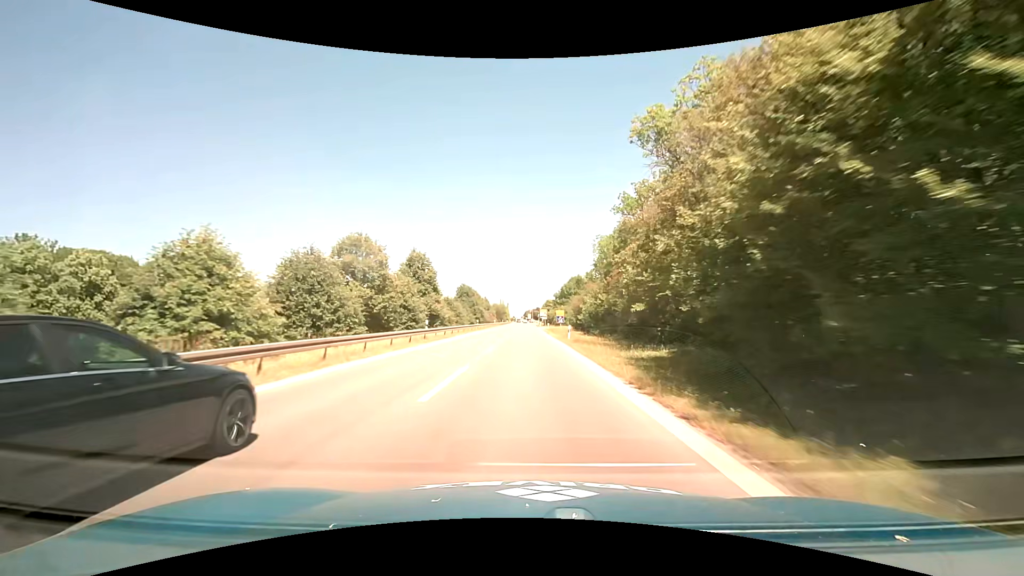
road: motorway_link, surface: asphalt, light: Day
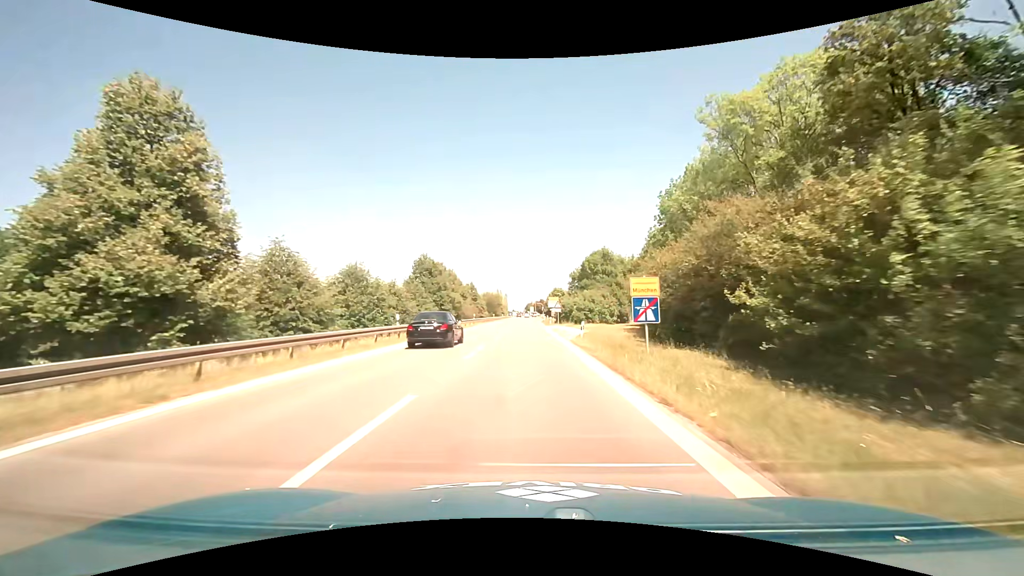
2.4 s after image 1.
(-0.1, +41.7) m; -1°
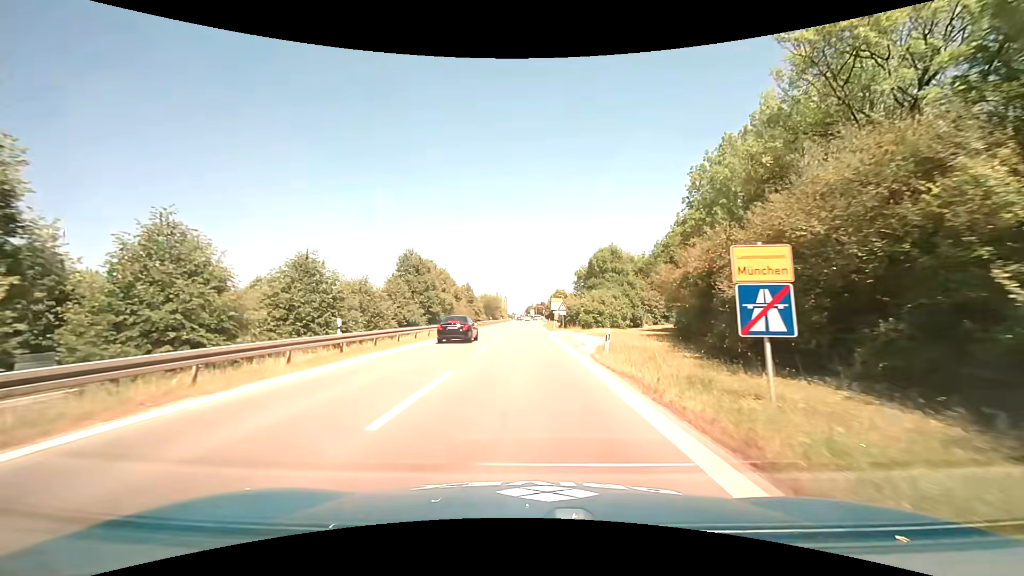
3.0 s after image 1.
(0.0, +8.0) m; +1°
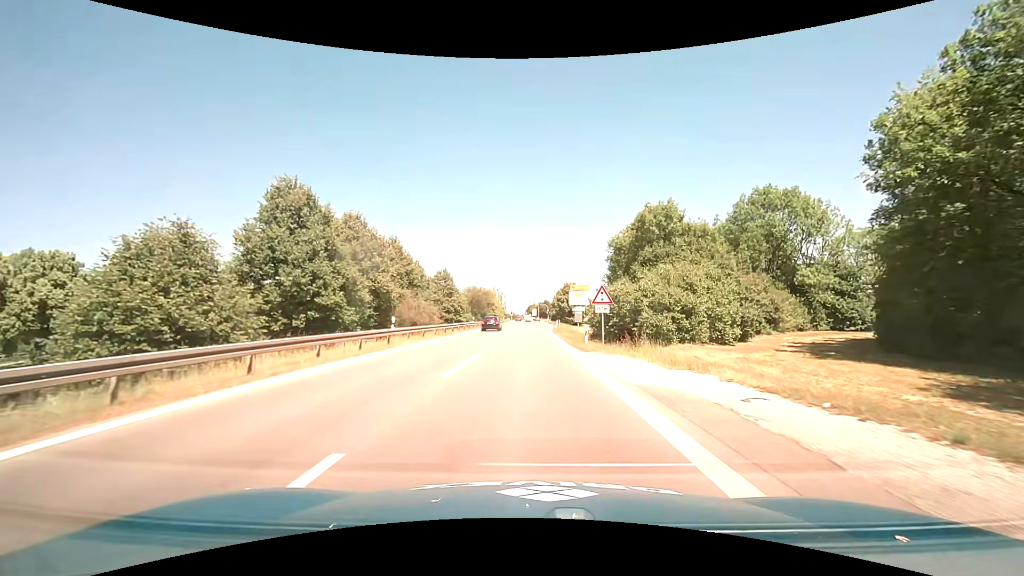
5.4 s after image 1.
(-0.2, +29.9) m; -1°
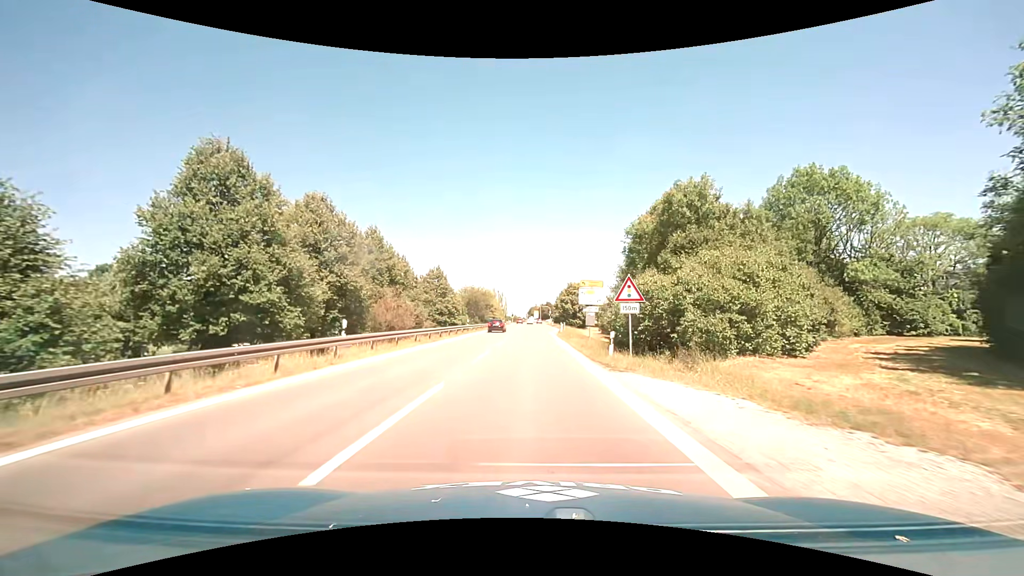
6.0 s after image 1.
(0.0, +6.8) m; 0°
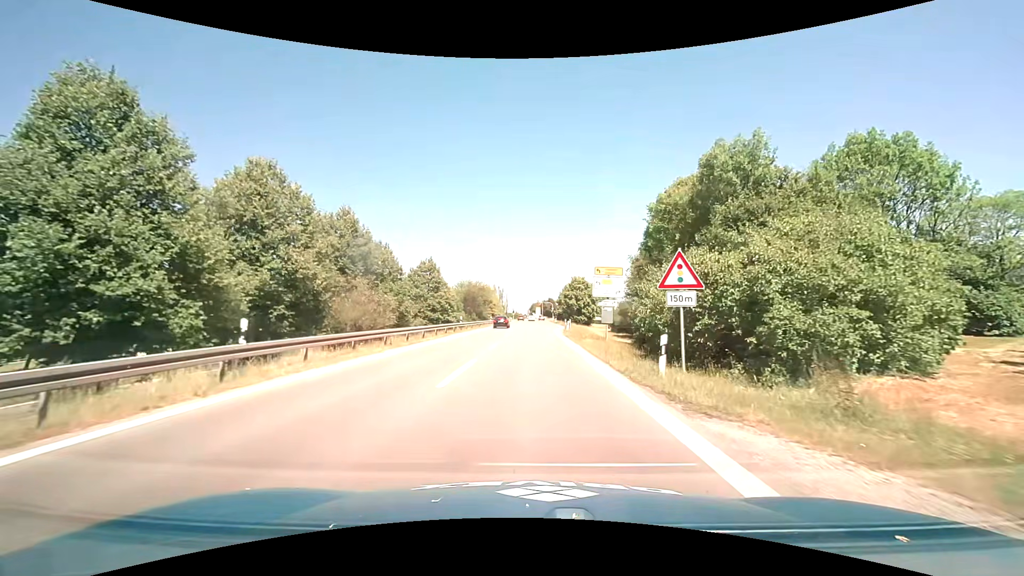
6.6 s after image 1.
(0.0, +6.5) m; 0°
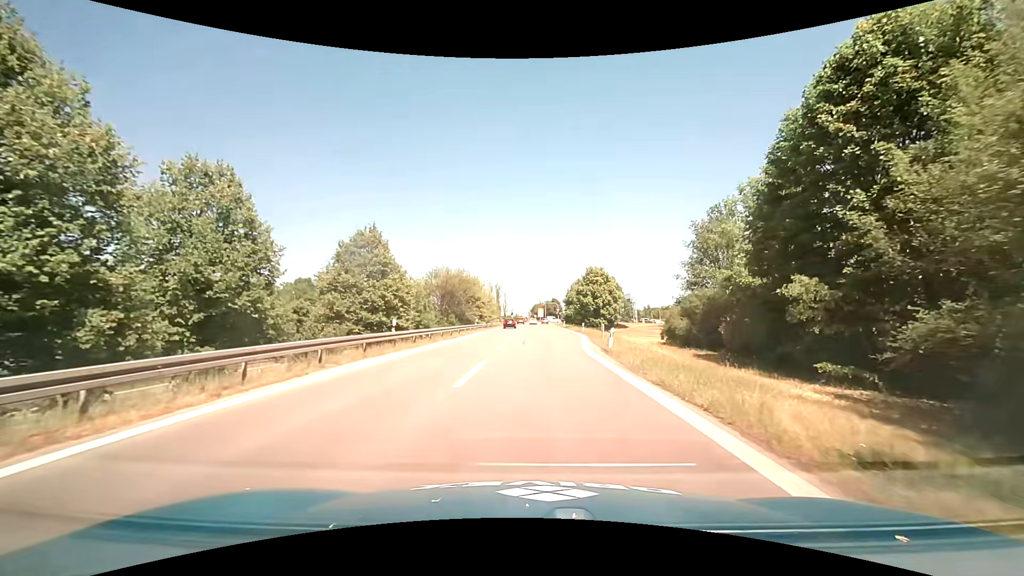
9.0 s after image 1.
(-0.1, +23.7) m; 0°
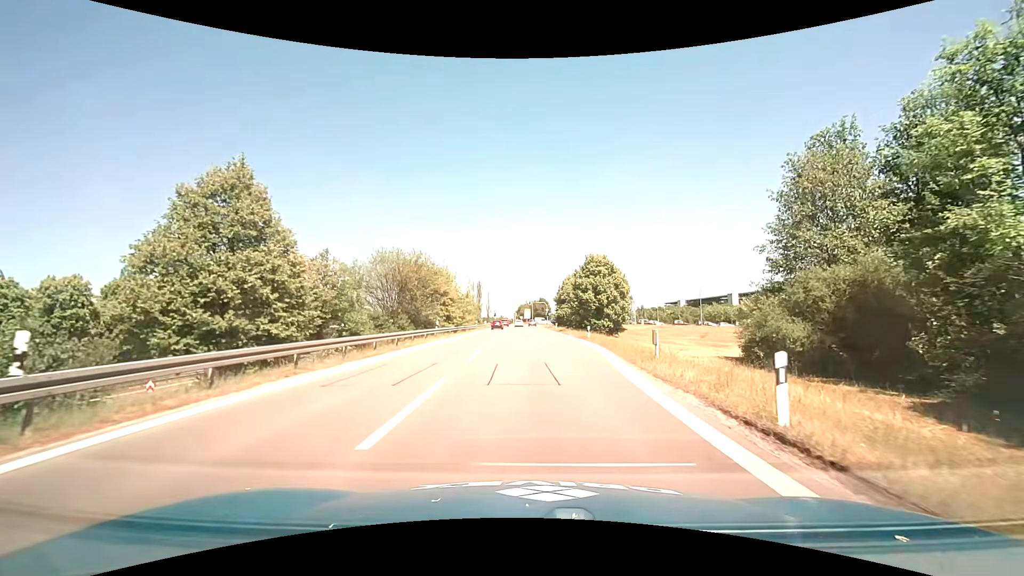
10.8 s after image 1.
(+0.3, +16.5) m; +2°
(0, +10) (0, +20) (0, +30) (-1, +40) (-1, +50) (-1, +60) (-1, +70) (-2, +80) (-2, +90) (-2, +100) m
